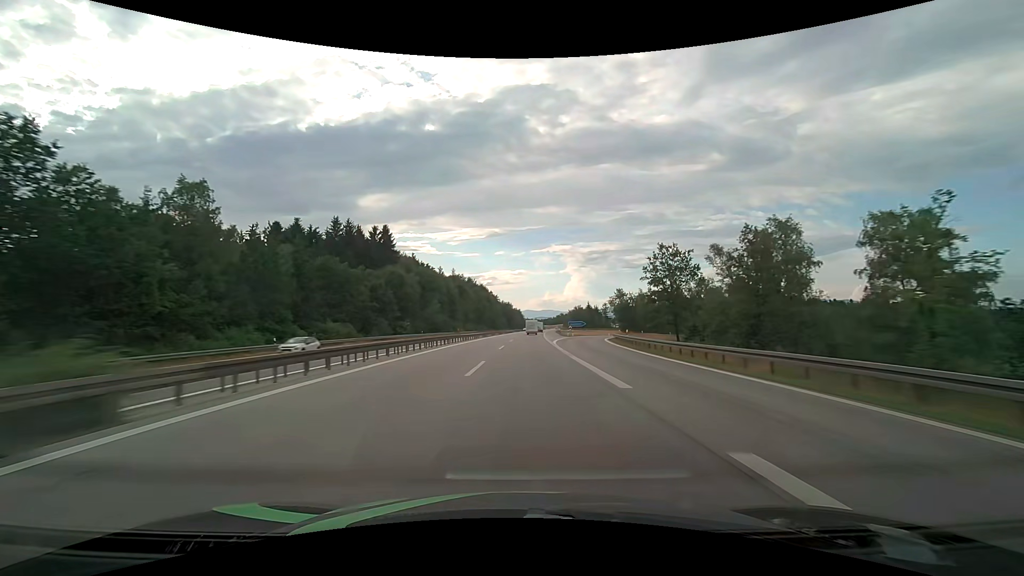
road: motorway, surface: asphalt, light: Day
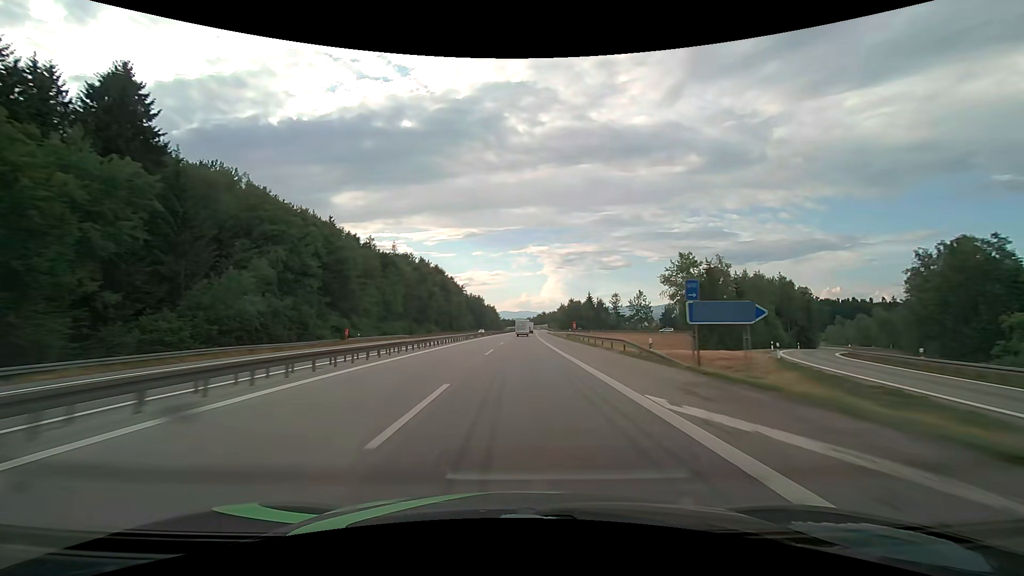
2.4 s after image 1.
(+1.9, +80.8) m; +3°
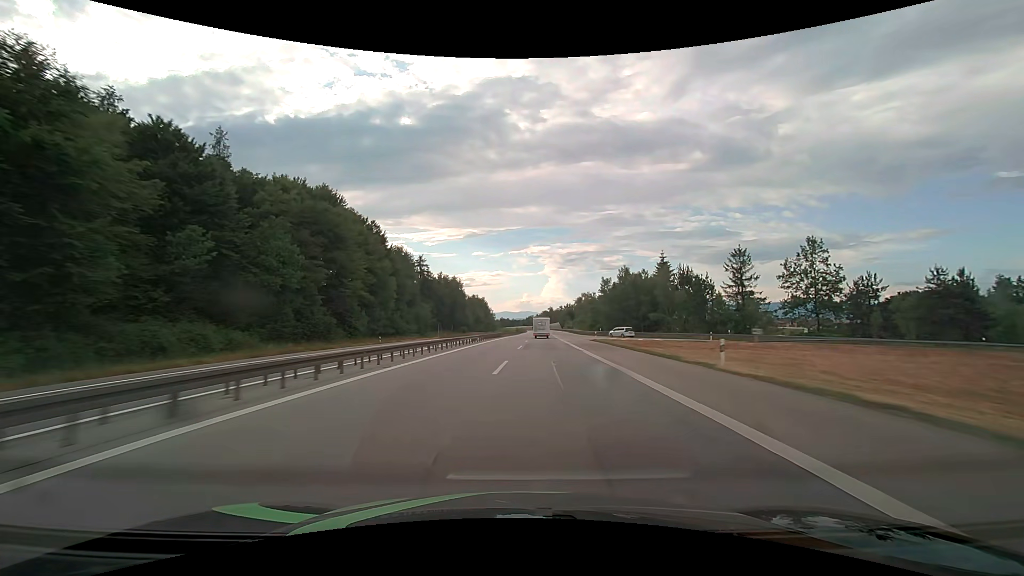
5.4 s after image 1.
(+1.2, +100.4) m; 0°
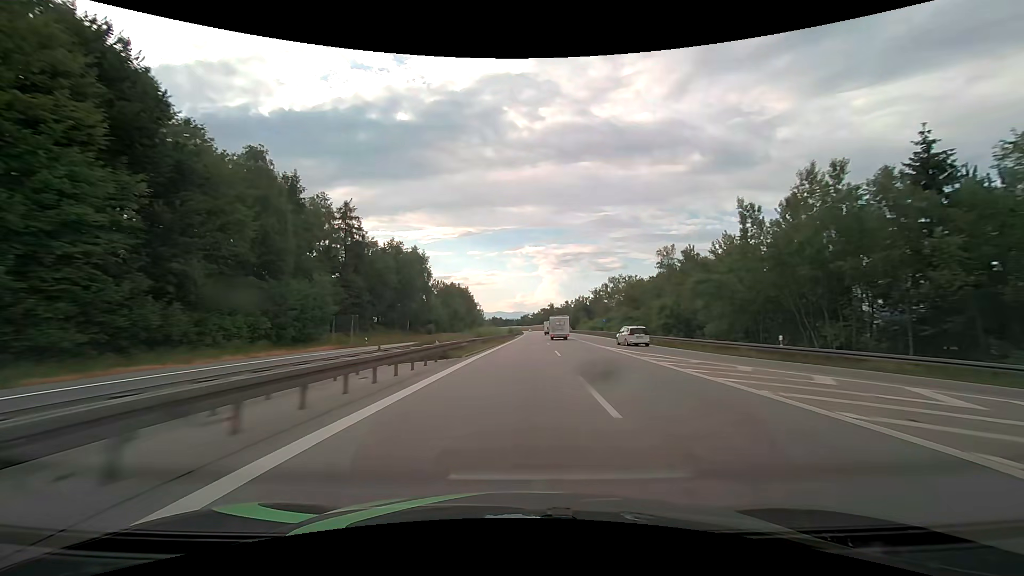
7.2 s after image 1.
(-0.3, +60.2) m; 0°
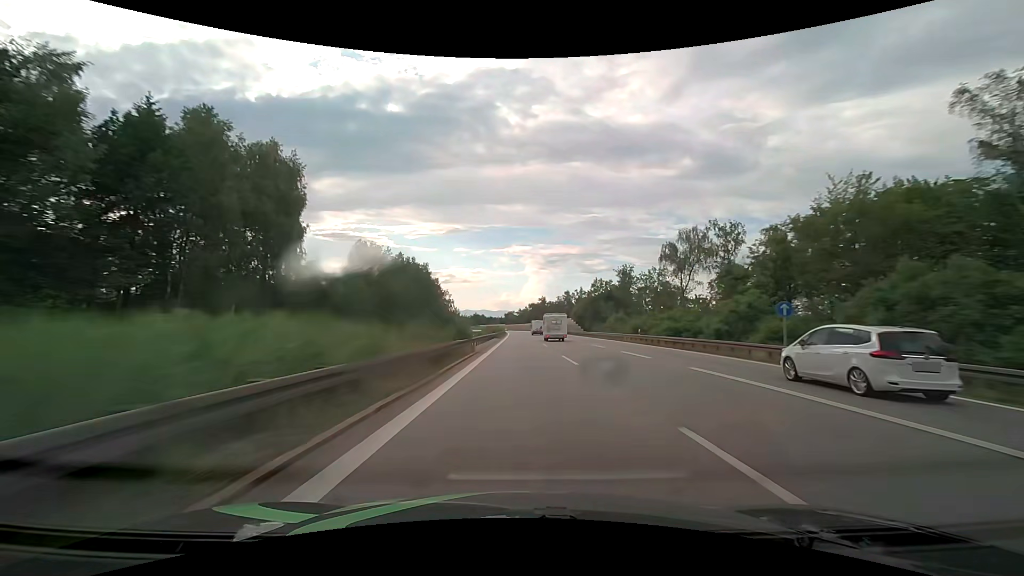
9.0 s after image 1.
(+1.3, +60.1) m; +2°
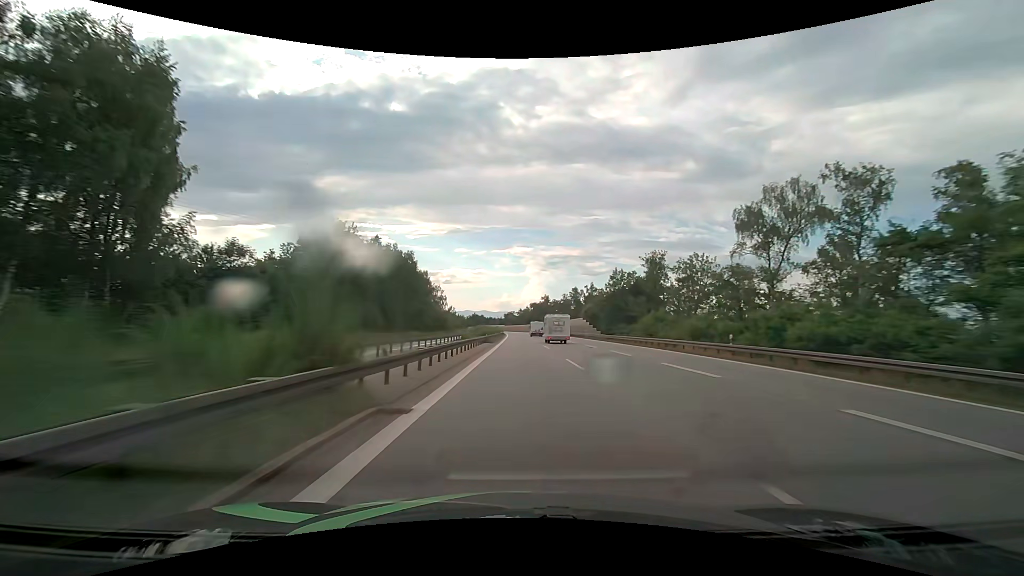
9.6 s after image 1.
(0.0, +20.2) m; 0°
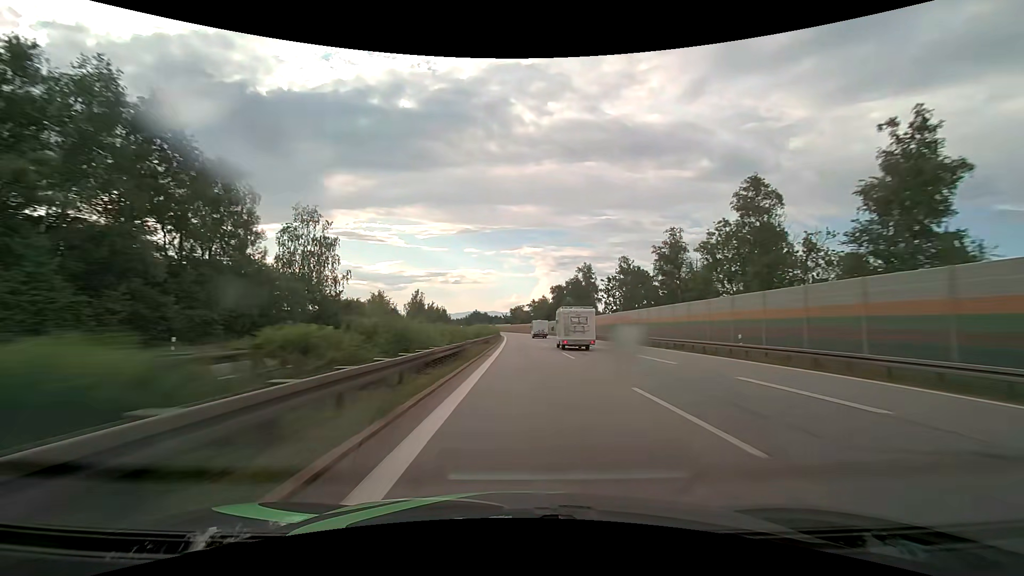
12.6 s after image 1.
(-0.5, +102.9) m; -1°
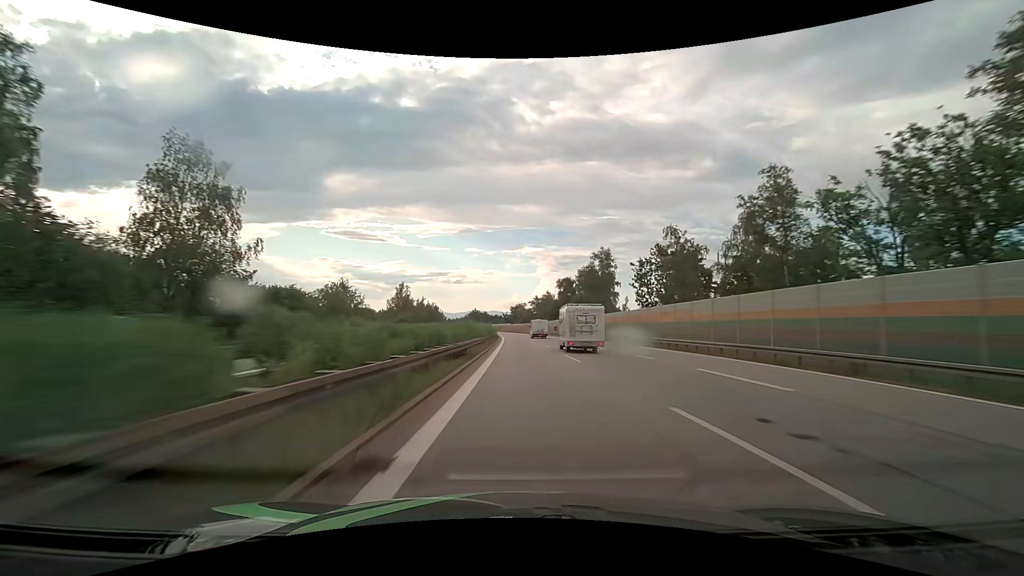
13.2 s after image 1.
(0.0, +21.0) m; 0°
(0, +10) (0, +20) (0, +30) (0, +40) (0, +50) (0, +60) (-1, +70) (-1, +80) (-1, +90) (-2, +100) m
